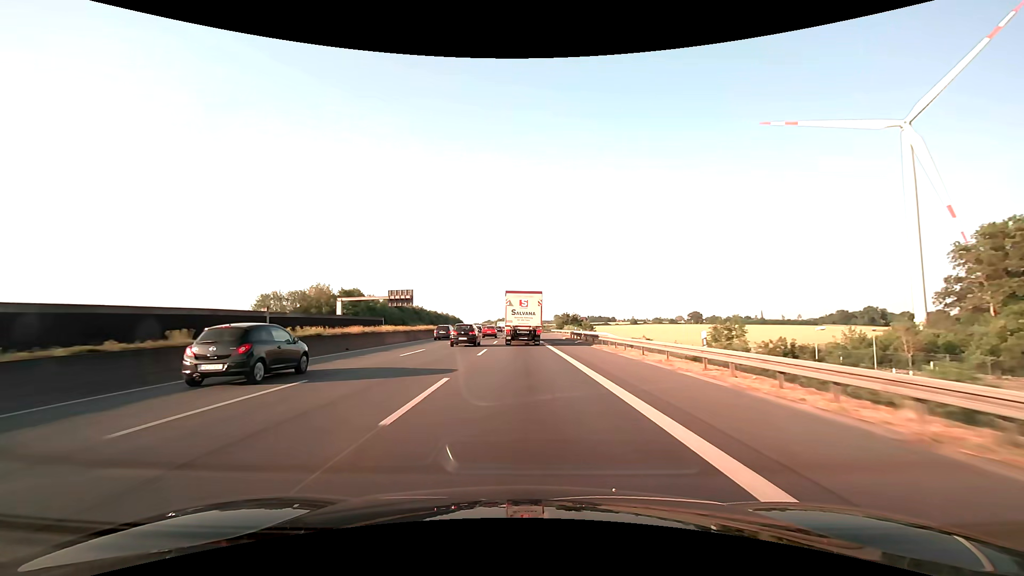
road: motorway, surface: asphalt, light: Day
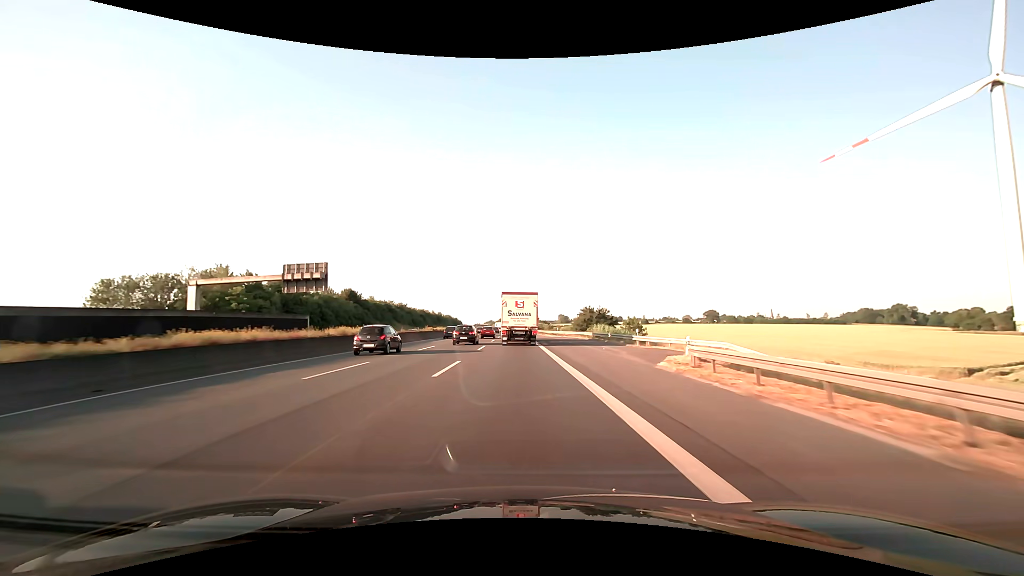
(0.0, +41.4) m; 0°
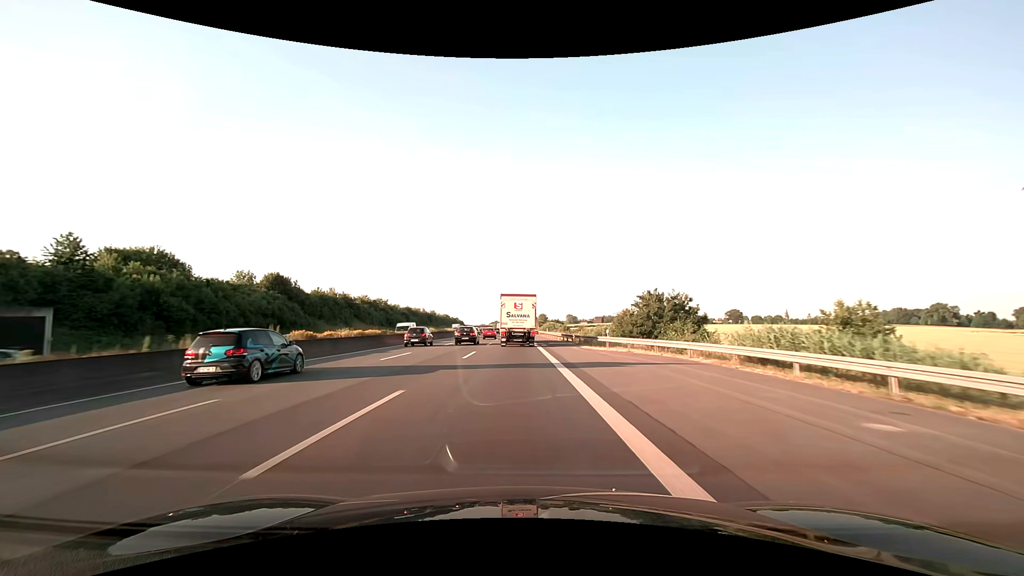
(-0.3, +41.7) m; -1°
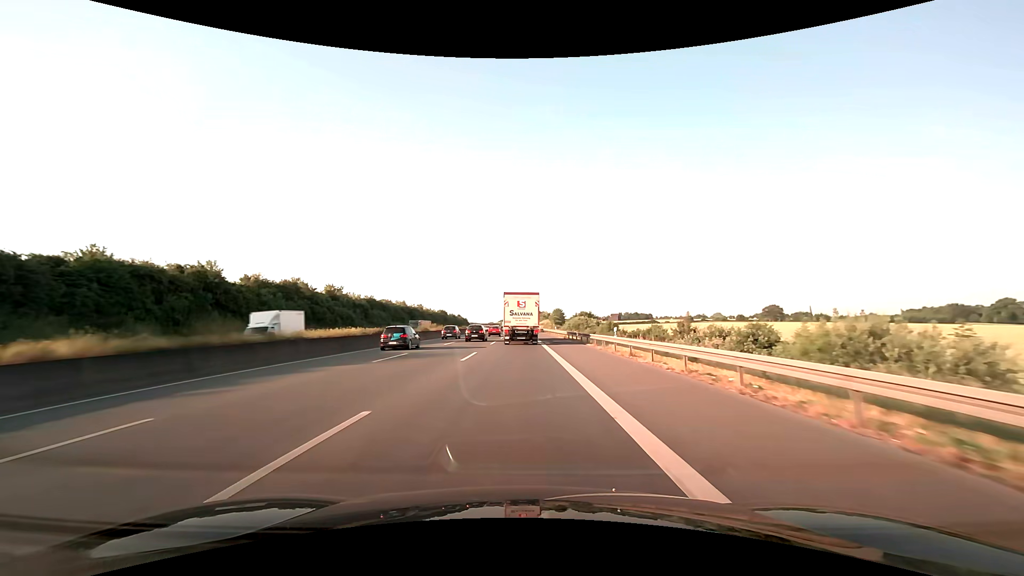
(-0.7, +56.0) m; -1°
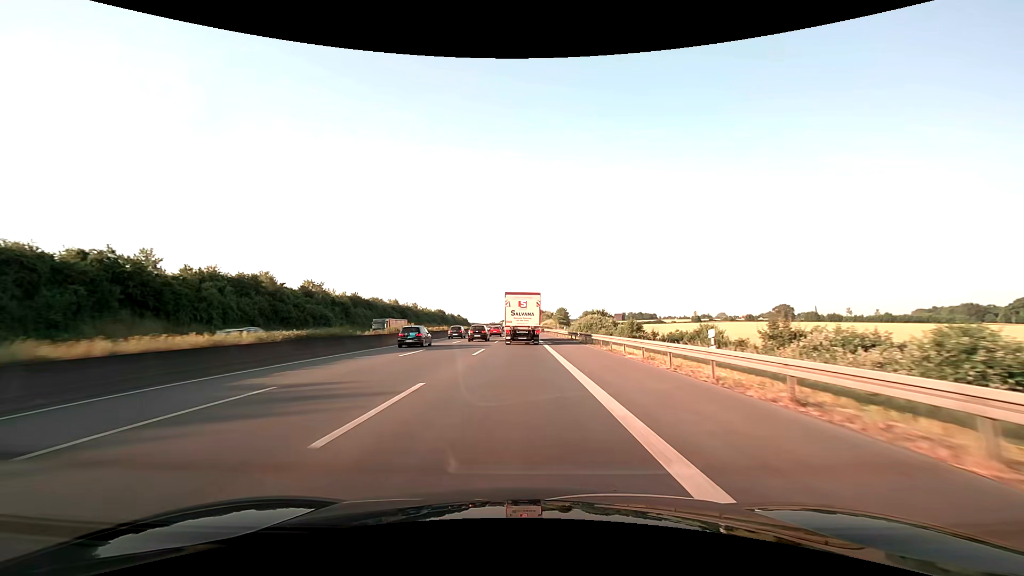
(0.0, +14.1) m; 0°
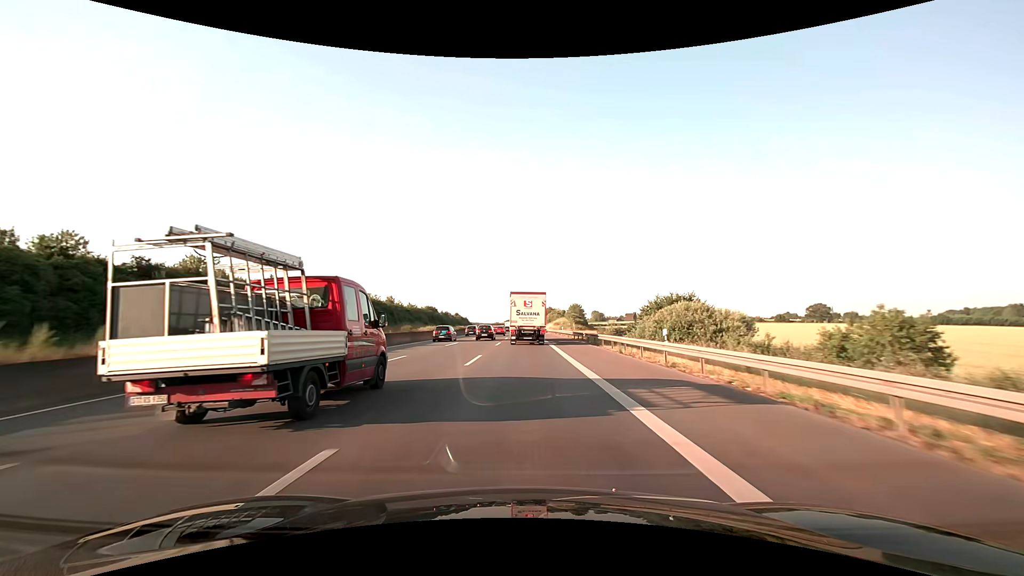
(-0.2, +42.4) m; -1°
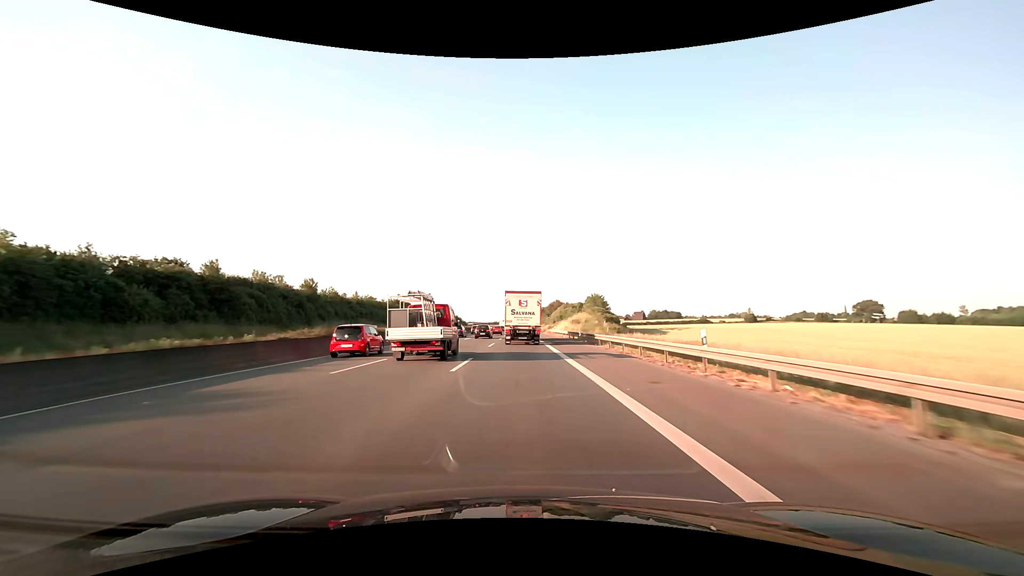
(+0.1, +56.7) m; 0°
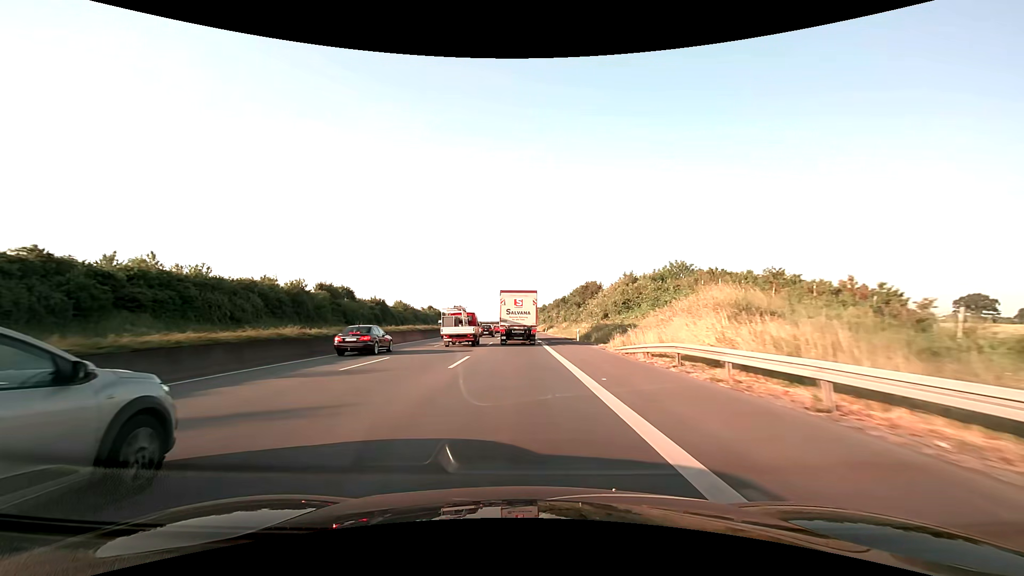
(-0.4, +70.8) m; -1°
(0, +10) (0, +20) (0, +30) (0, +40) (0, +50) (0, +60) (0, +70) (-1, +80) (-1, +90) (-1, +100) m
